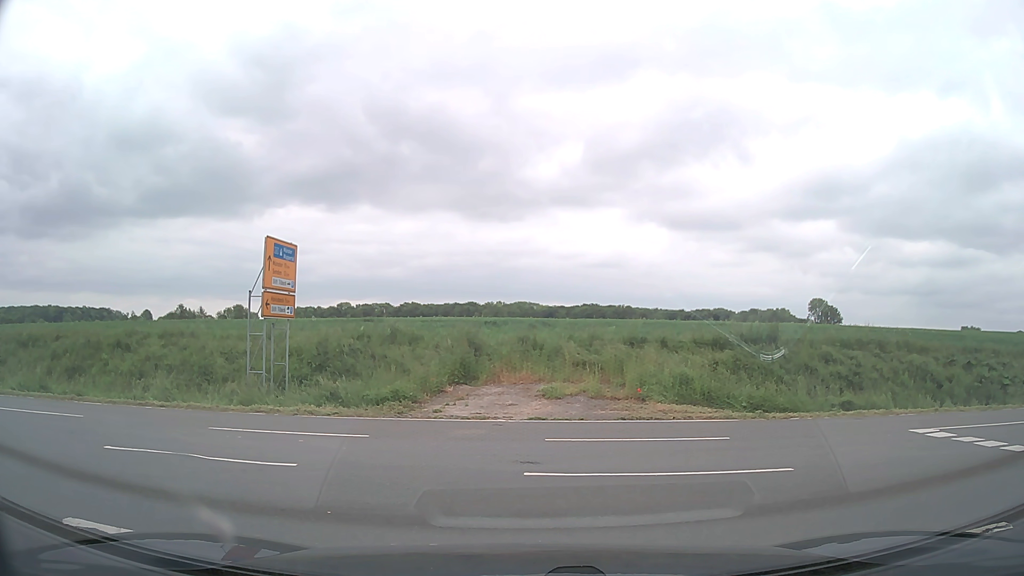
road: secondary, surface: asphalt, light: Day
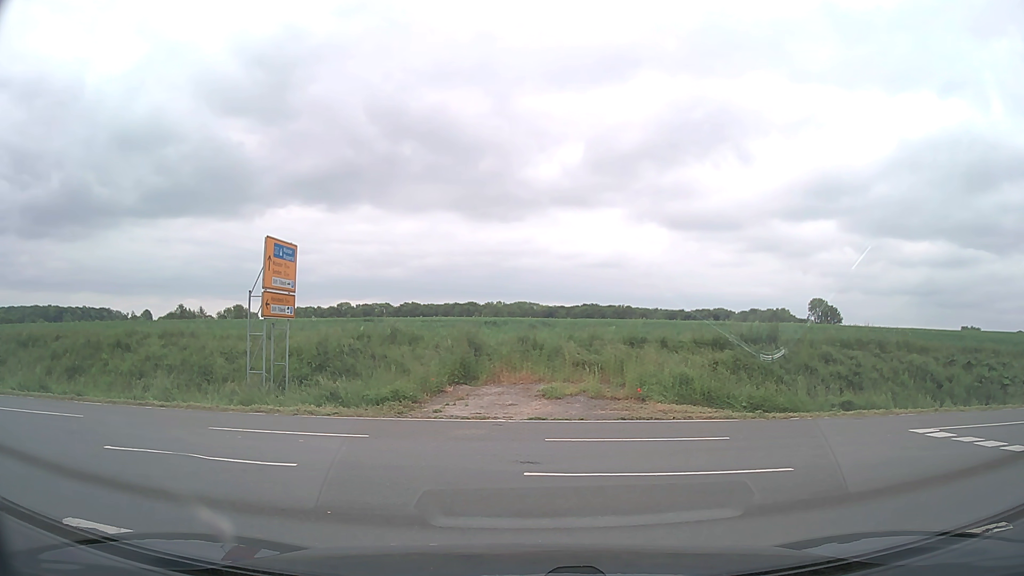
(0.0, 0.0) m; 0°
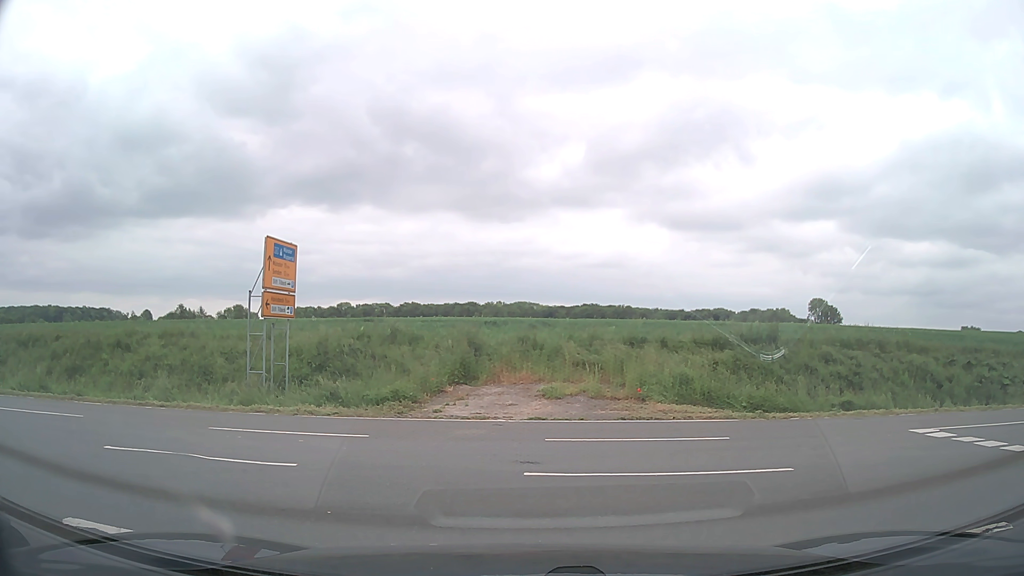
(0.0, 0.0) m; 0°
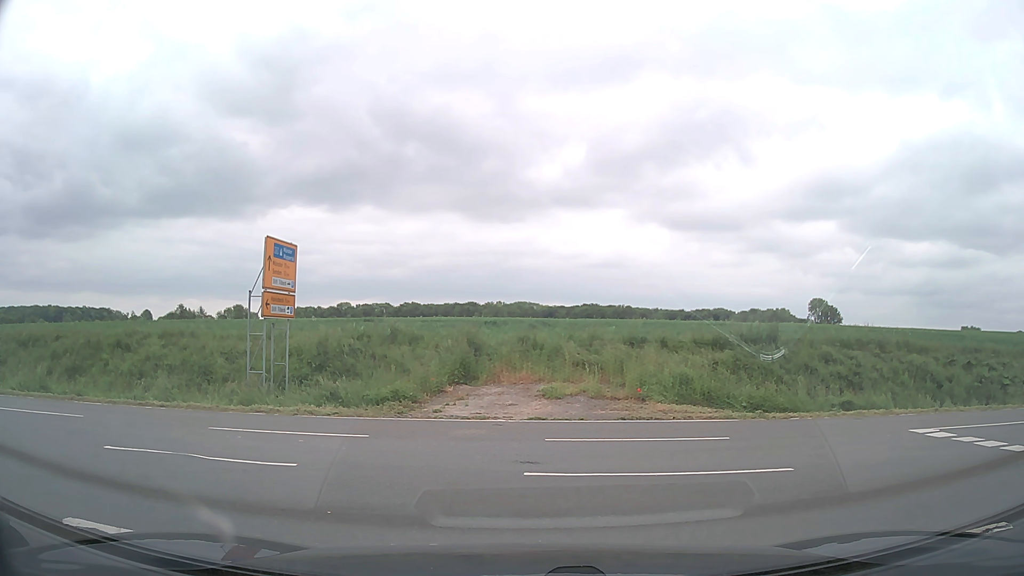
(0.0, 0.0) m; 0°
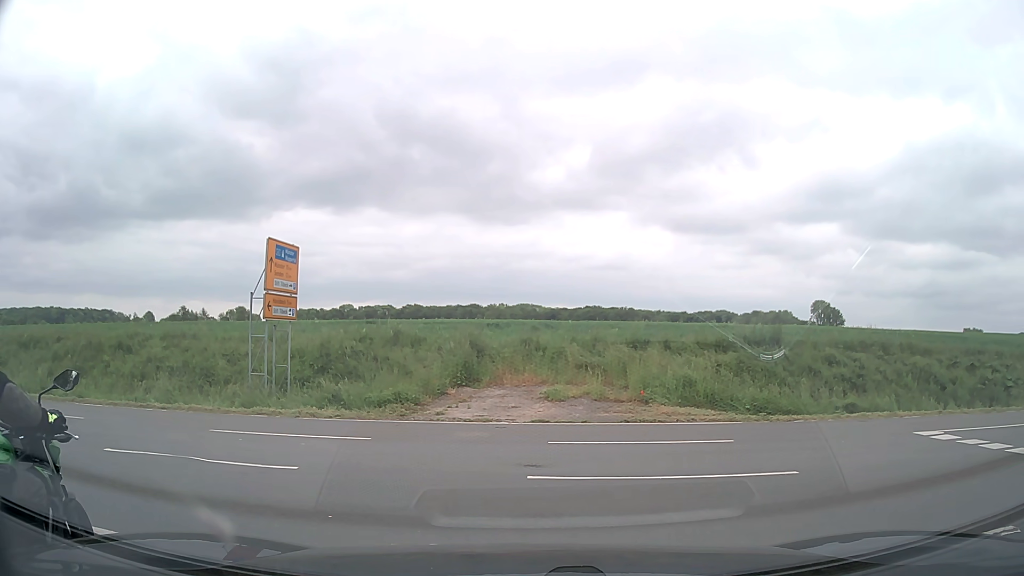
(0.0, +0.1) m; 0°
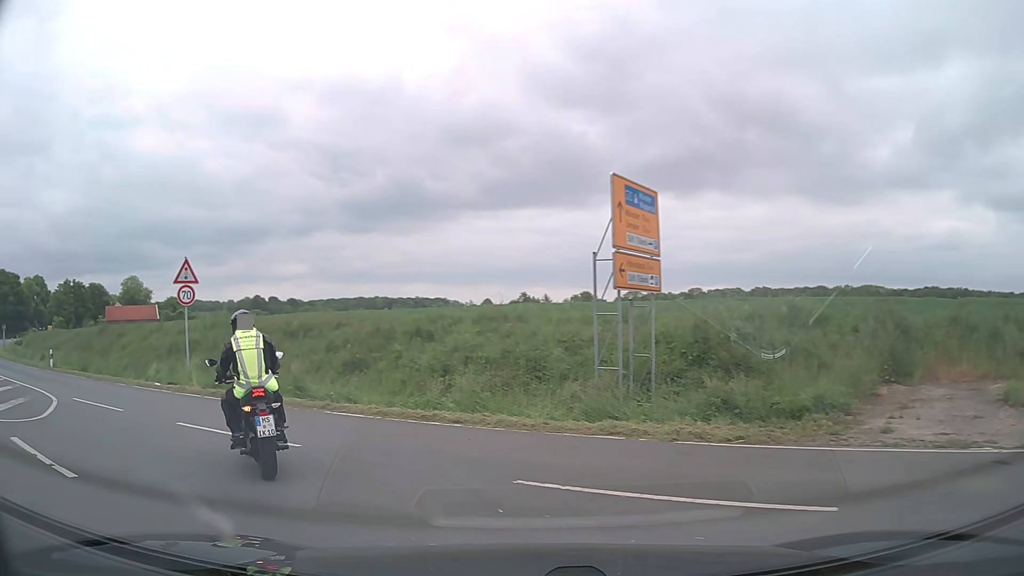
(-1.5, +5.9) m; -30°
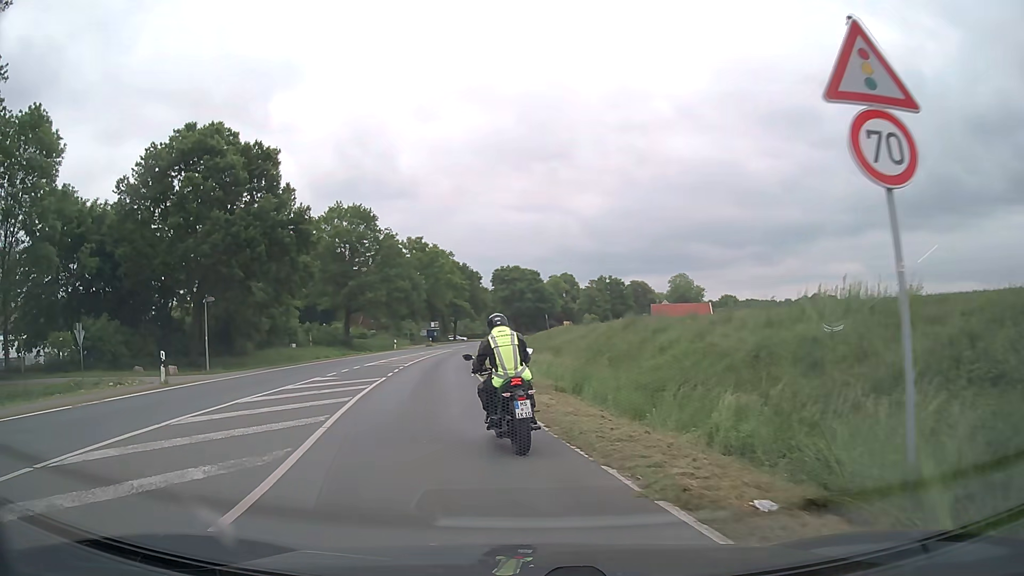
(-7.6, +14.0) m; -48°
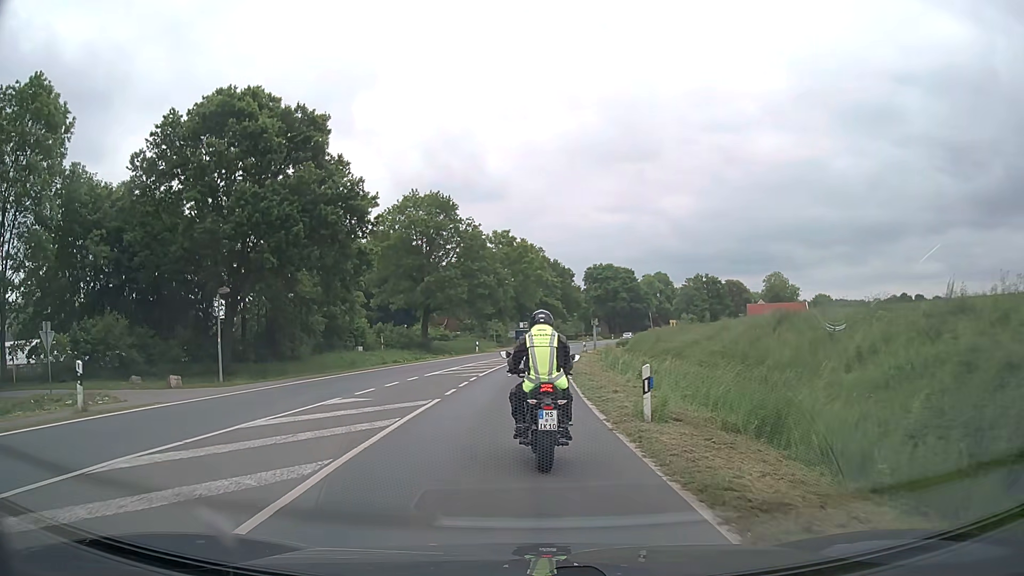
(-0.7, +8.7) m; -8°
(0, +10) (0, +20) (0, +30) (0, +40) (+1, +50) (+3, +60) (+4, +70) (+6, +80) (+8, +89) (+10, +99) m
